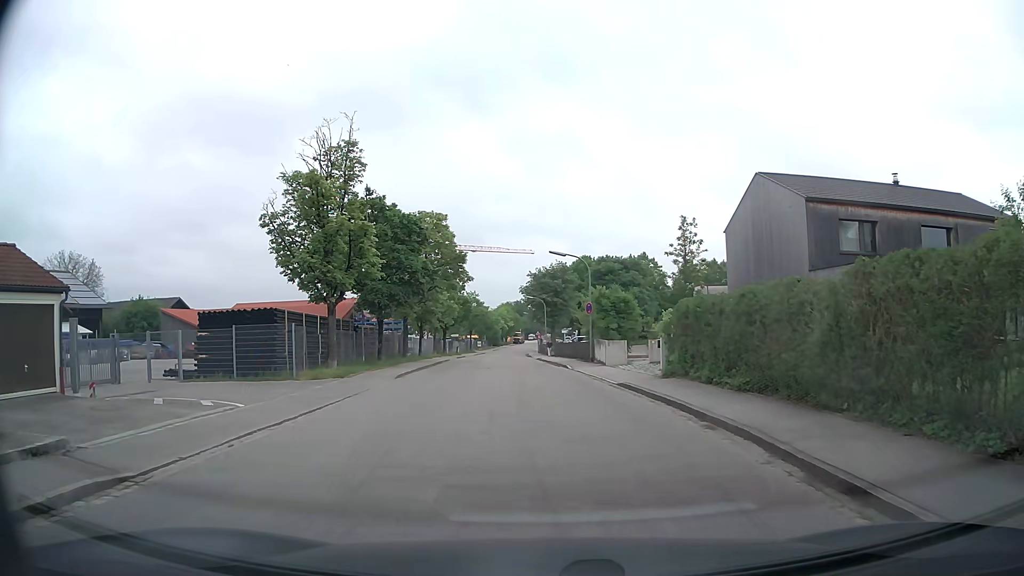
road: residential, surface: asphalt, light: Day
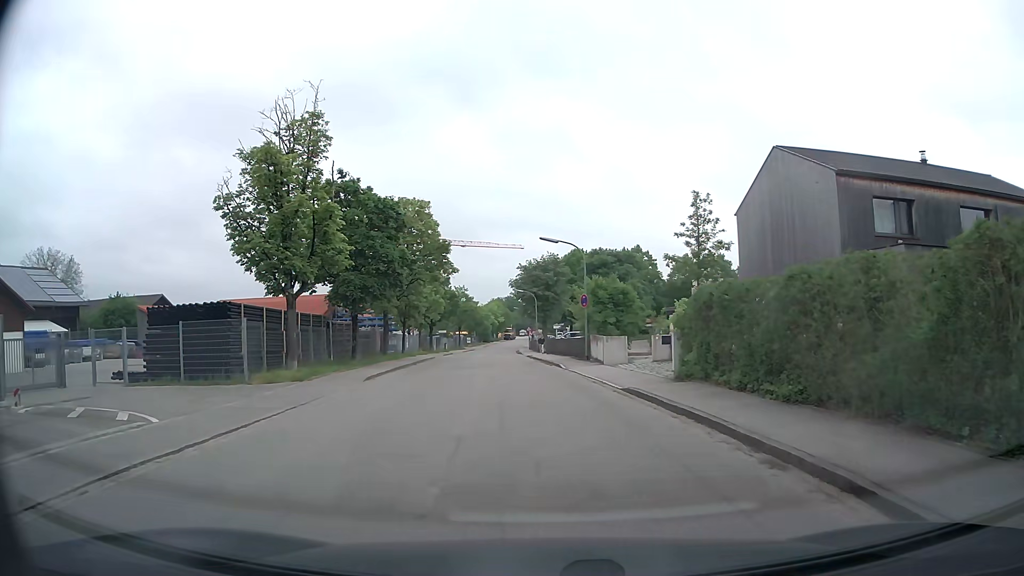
(0.0, +3.4) m; 0°
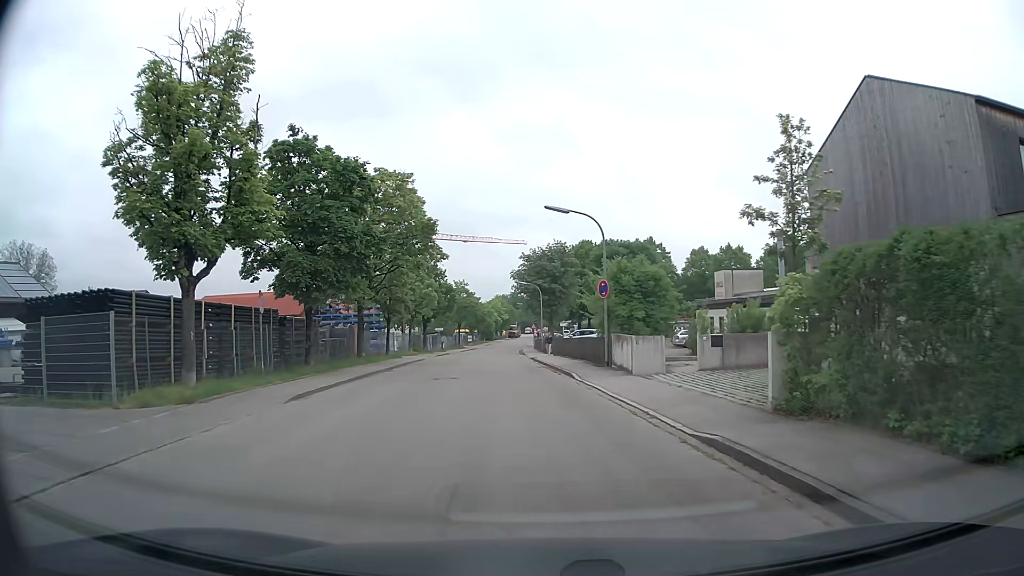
(0.0, +7.3) m; 0°
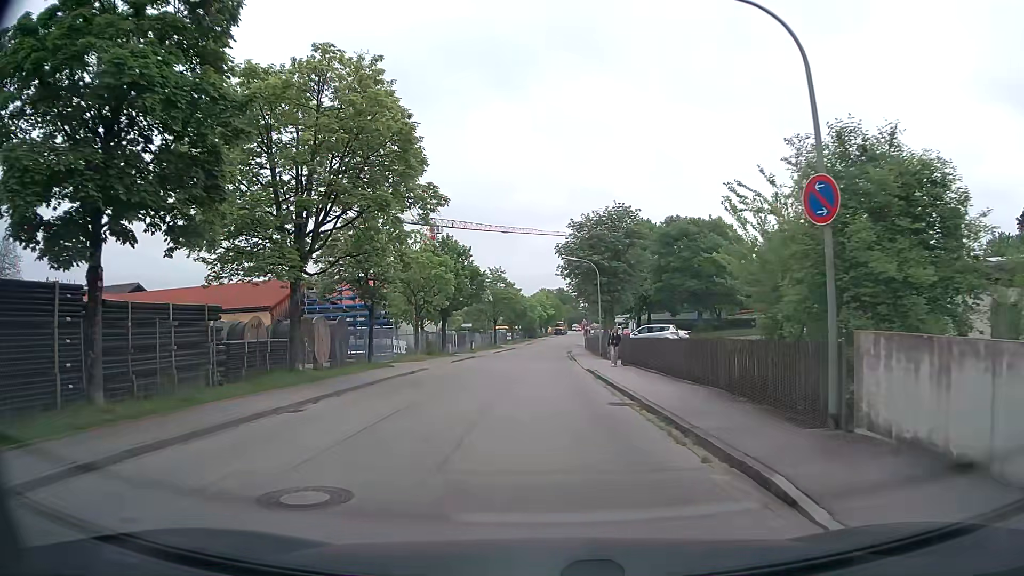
(-0.5, +15.5) m; -3°
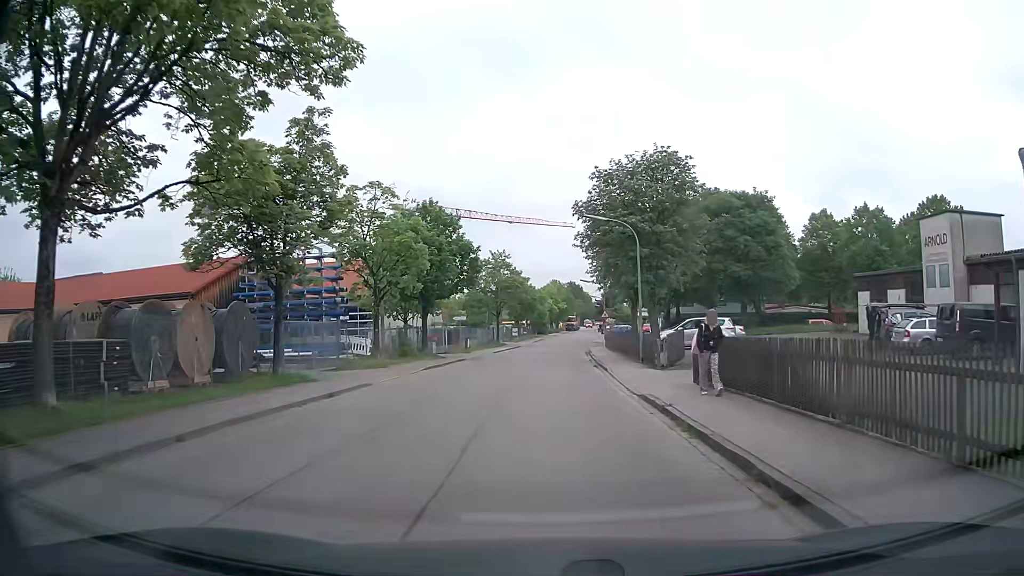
(-0.2, +12.2) m; -2°
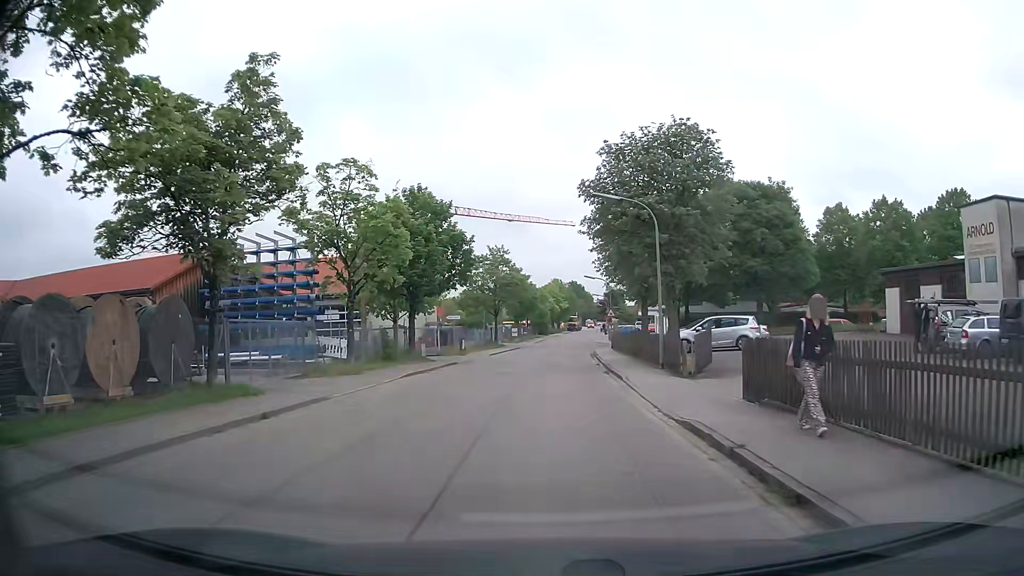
(0.0, +4.1) m; 0°
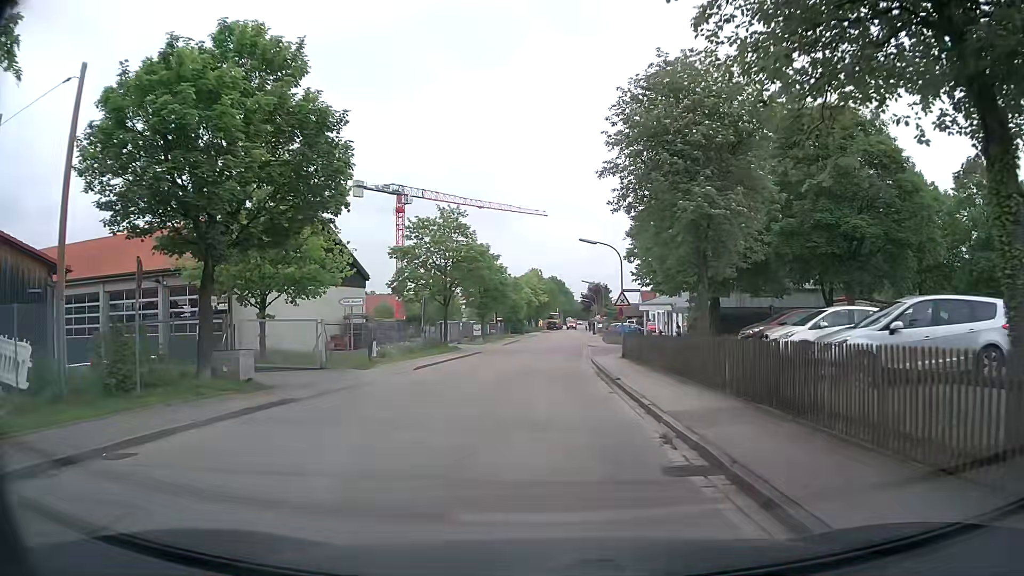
(+0.5, +20.0) m; +2°
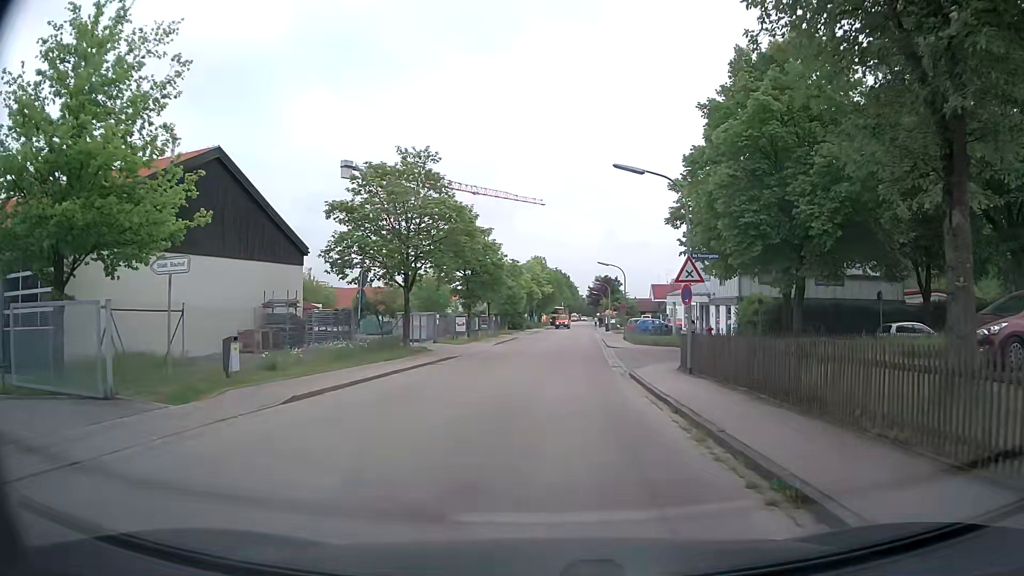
(0.0, +13.7) m; +1°
(0, +10) (0, +20) (+1, +30) (+1, +40) (+1, +50) (+2, +60) (+2, +70) (+3, +80) (+3, +90) (+4, +100) m
